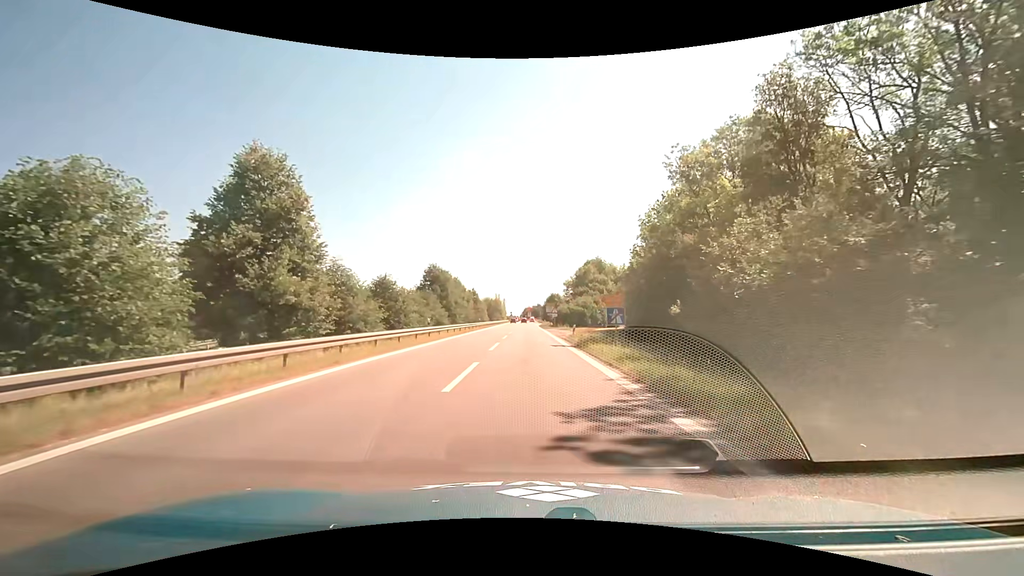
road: motorway_link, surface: asphalt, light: Day
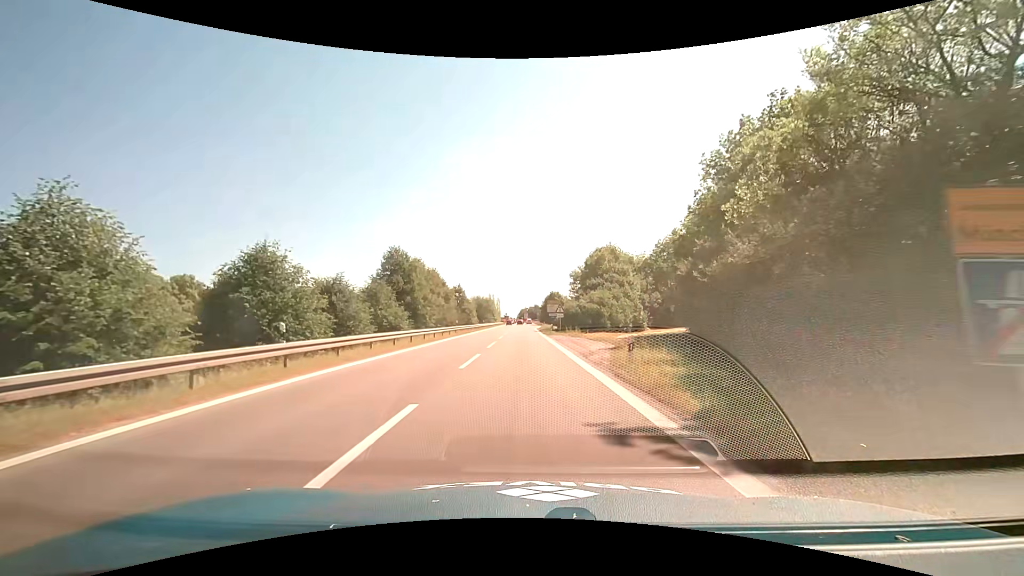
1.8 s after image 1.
(+0.1, +19.2) m; 0°
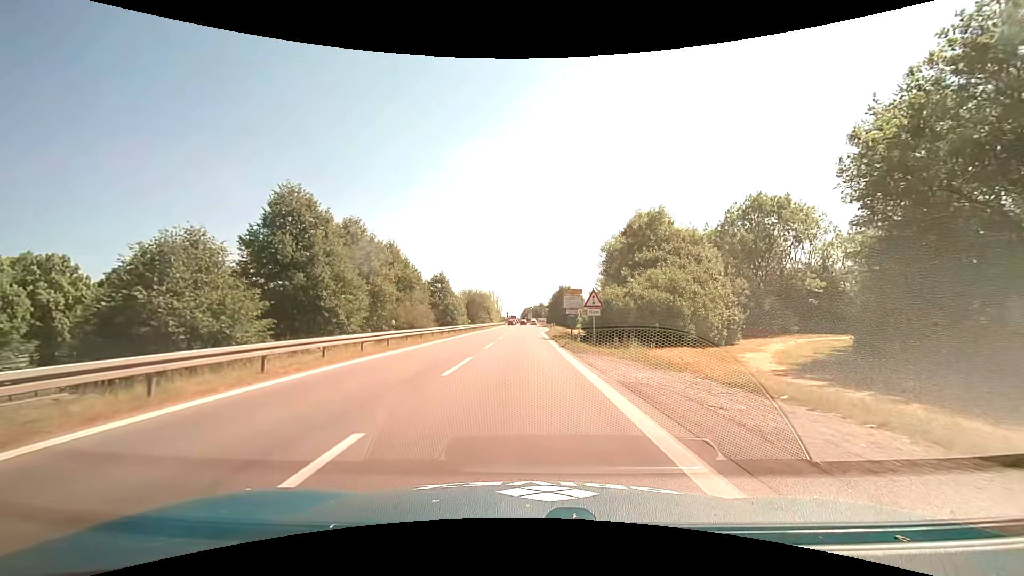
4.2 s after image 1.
(0.0, +25.0) m; 0°
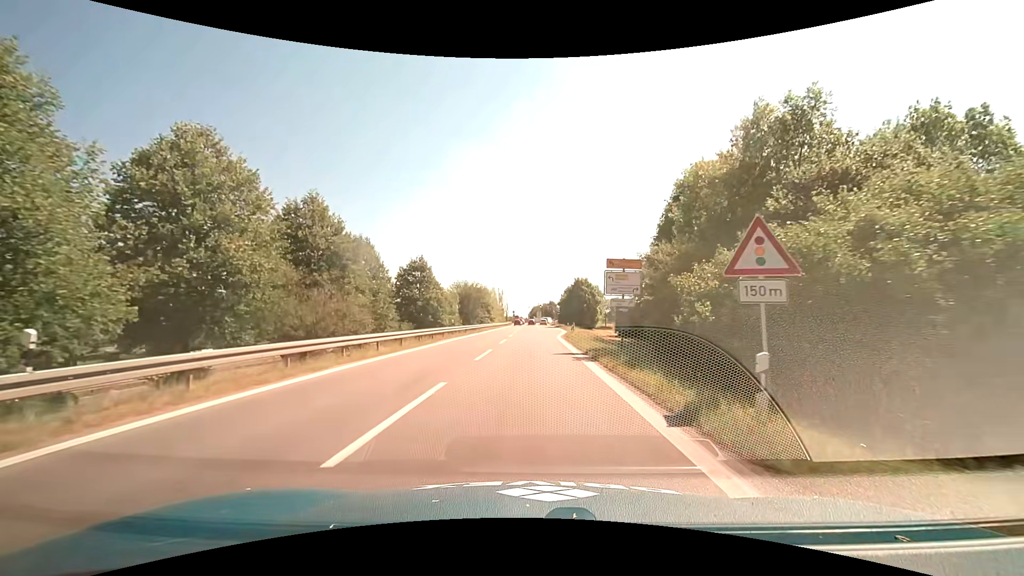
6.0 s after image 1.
(-0.2, +19.5) m; -1°
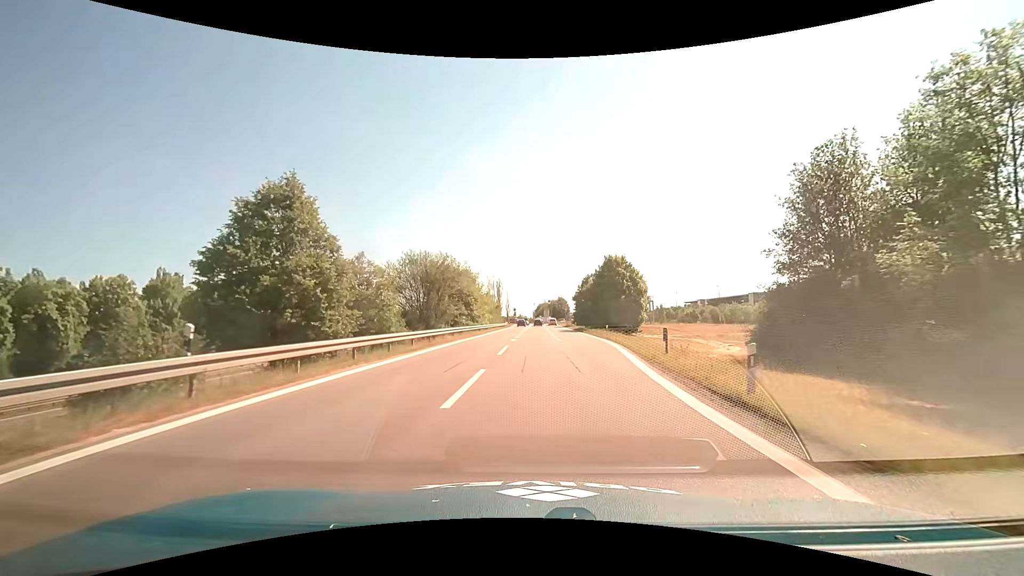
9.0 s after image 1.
(-0.4, +33.0) m; -1°
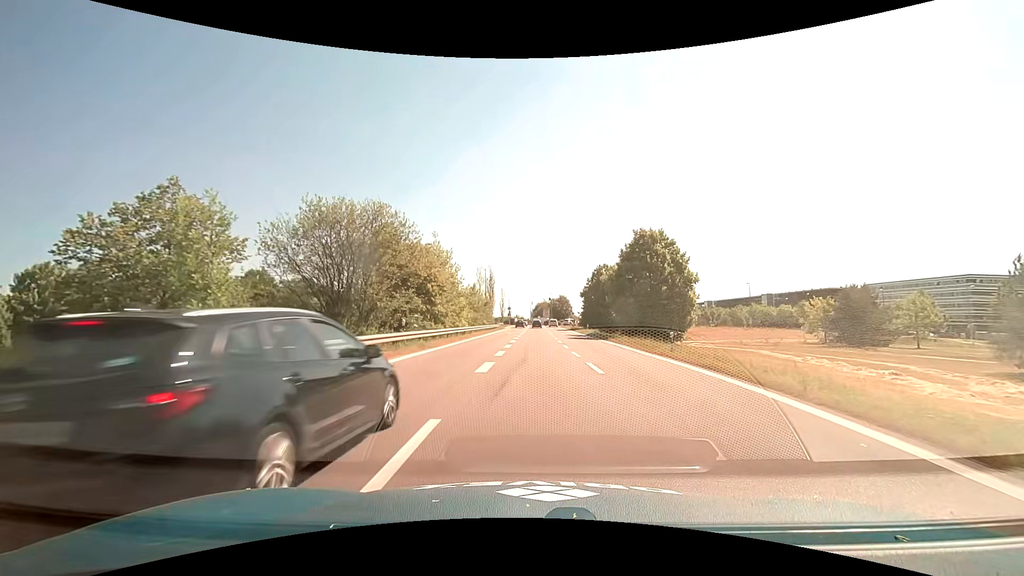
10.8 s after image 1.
(+0.1, +19.2) m; +1°
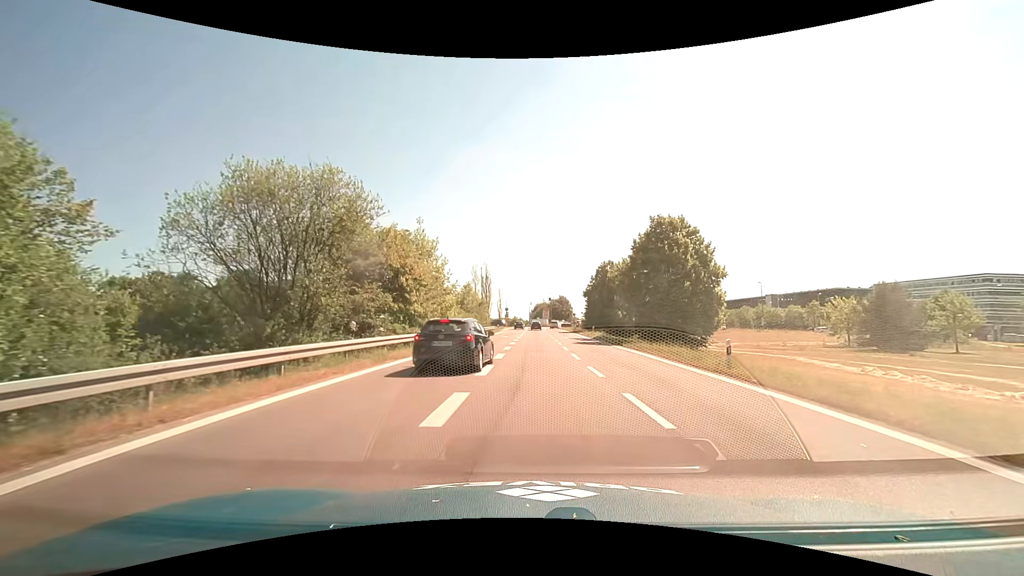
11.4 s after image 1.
(0.0, +6.2) m; +1°
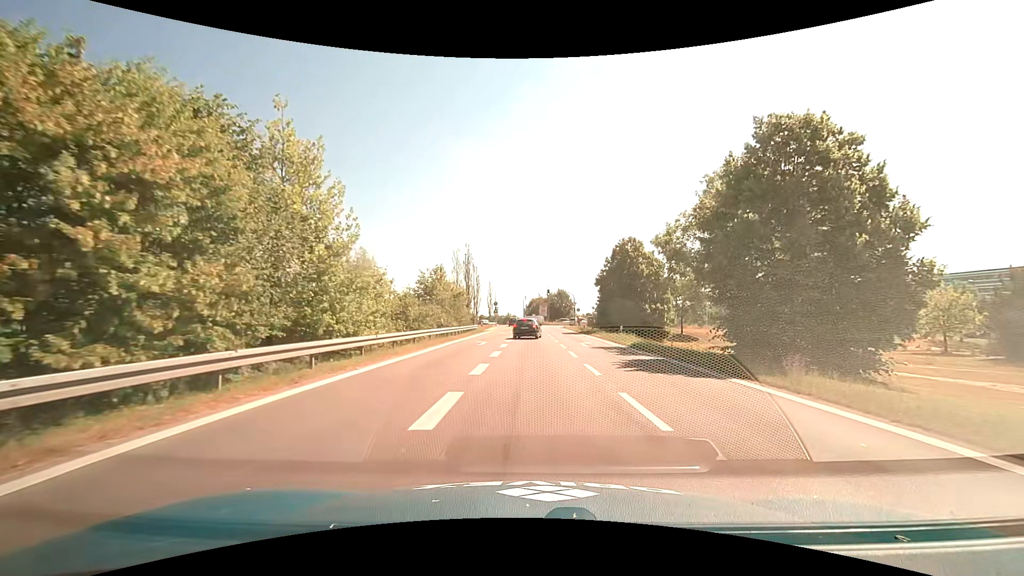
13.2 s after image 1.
(-0.1, +18.3) m; 0°
(0, +10) (0, +20) (0, +30) (0, +40) (0, +50) (0, +60) (0, +70) (0, +80) (-1, +90) (-7, +98) m
